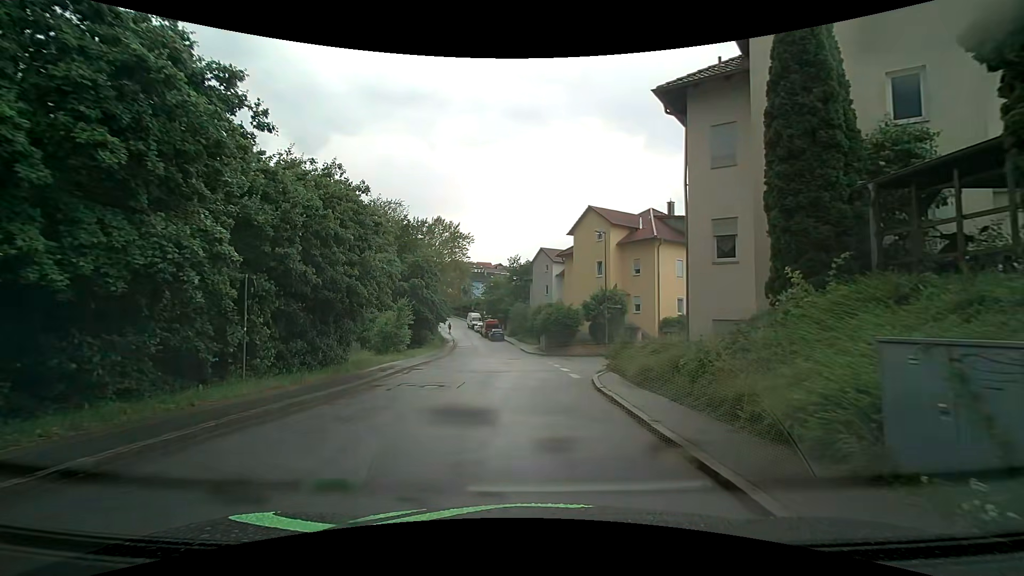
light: Day
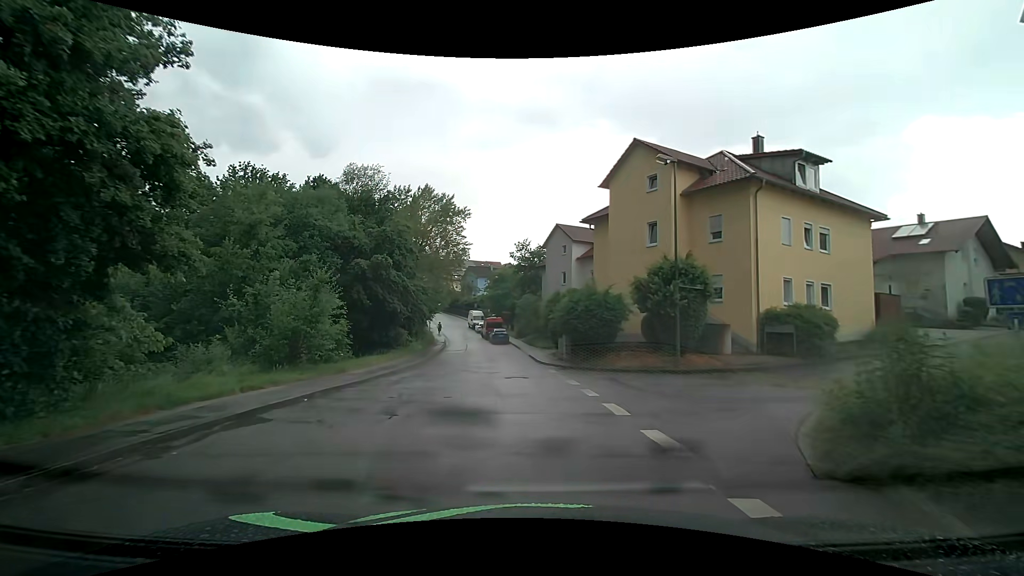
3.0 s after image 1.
(-0.3, +13.7) m; -1°
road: residential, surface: asphalt
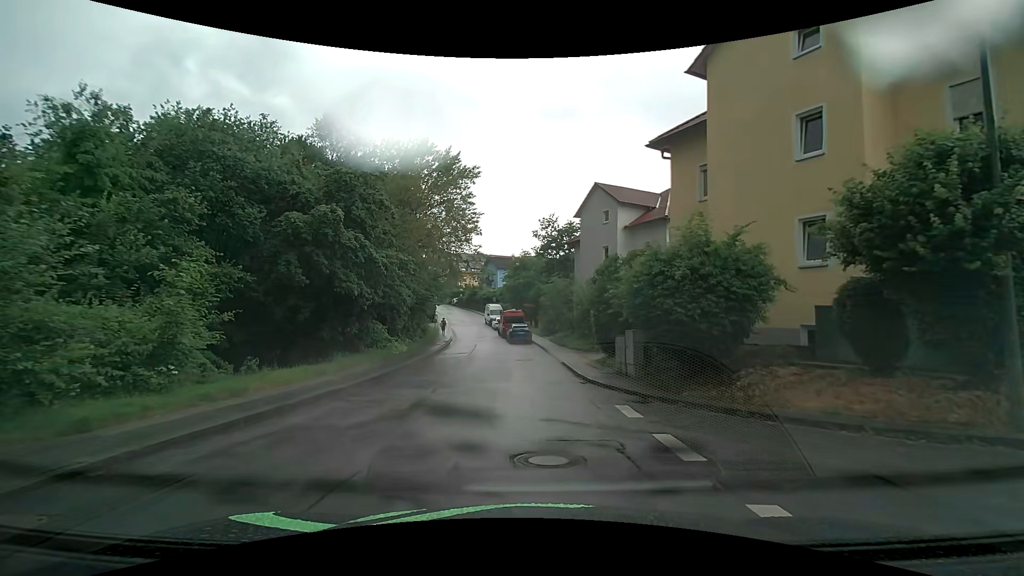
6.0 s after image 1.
(-0.4, +11.9) m; -2°
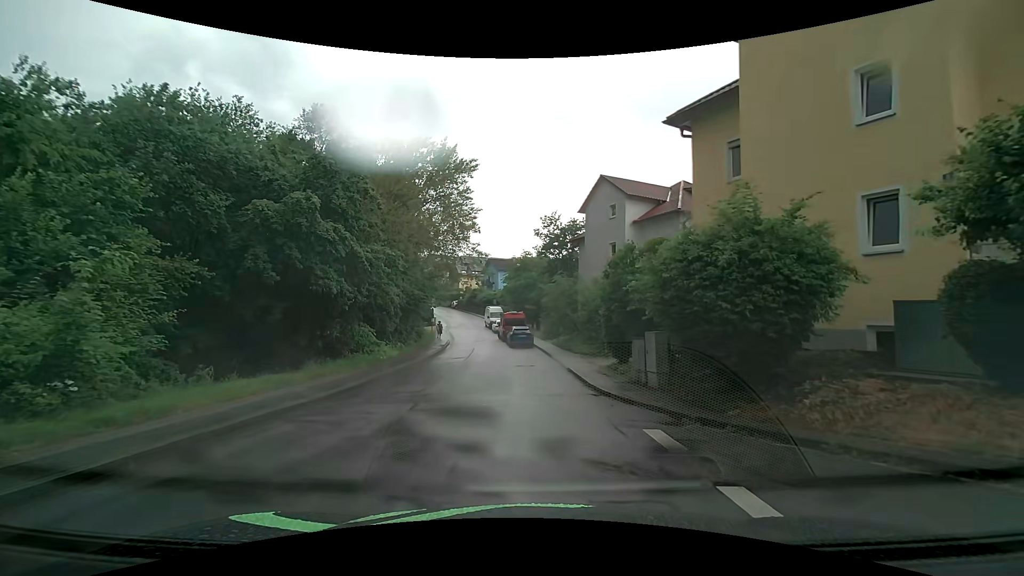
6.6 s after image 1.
(0.0, +2.4) m; -1°
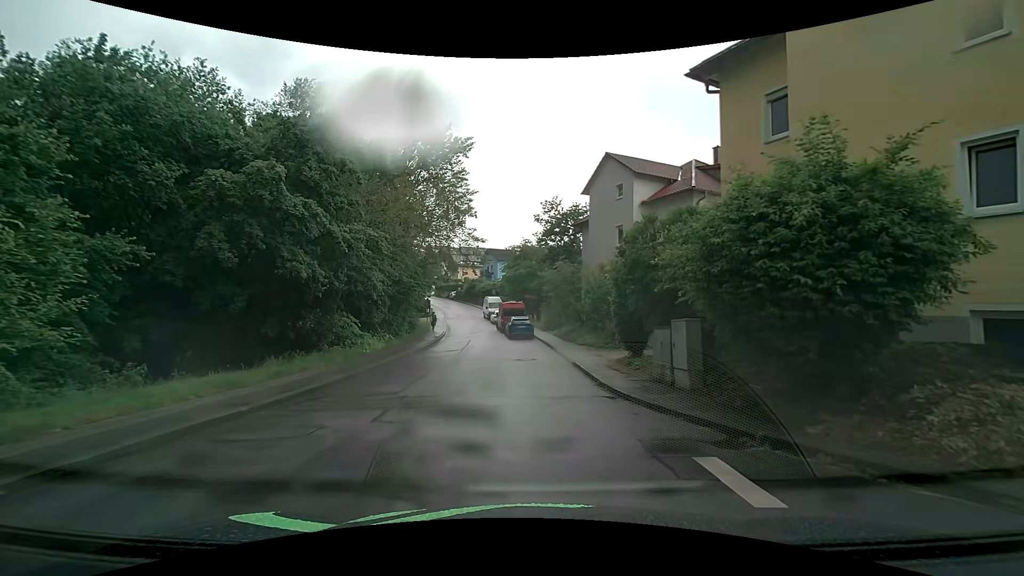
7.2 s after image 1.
(0.0, +2.4) m; -1°
